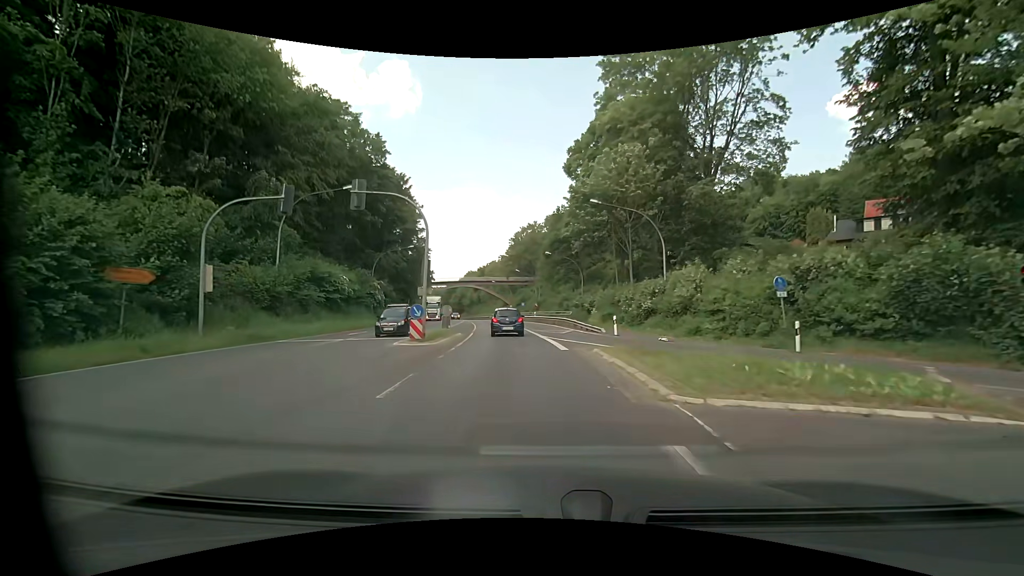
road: primary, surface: asphalt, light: Day
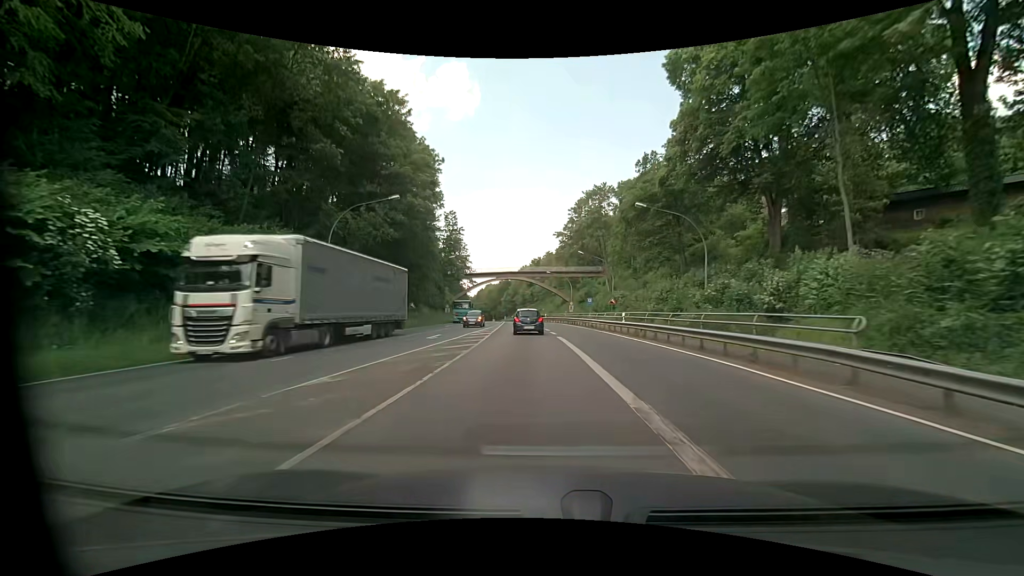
(-2.2, +32.0) m; -7°
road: primary_link
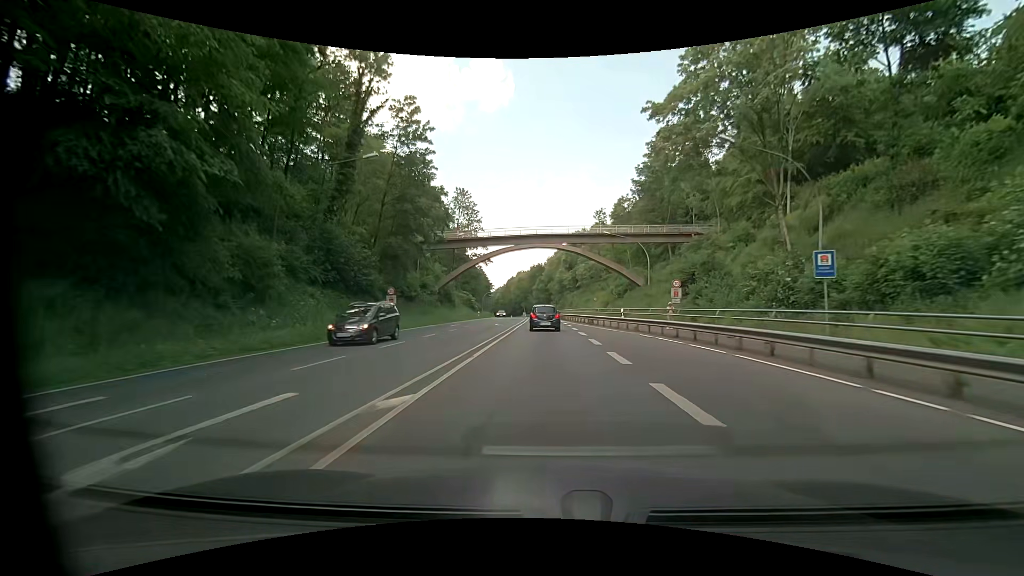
(-1.8, +47.3) m; -4°
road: primary
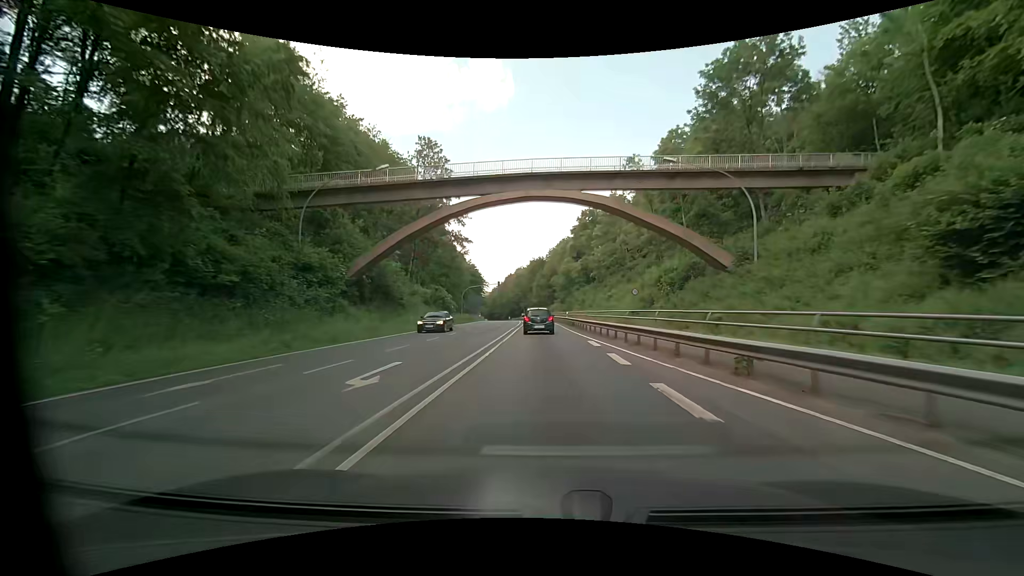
(+0.2, +30.2) m; 0°
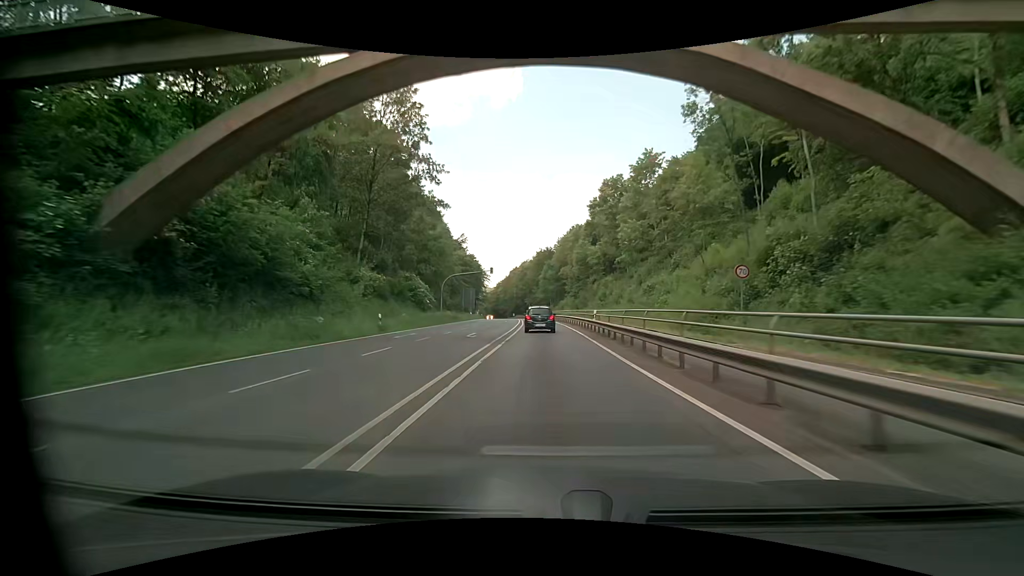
(0.0, +21.0) m; -1°
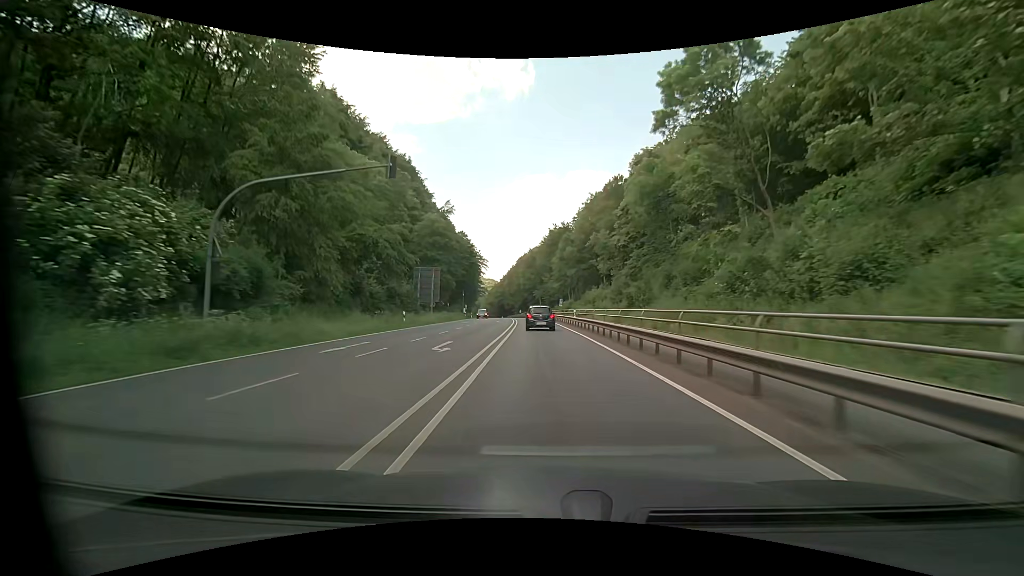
(-0.6, +43.4) m; -2°
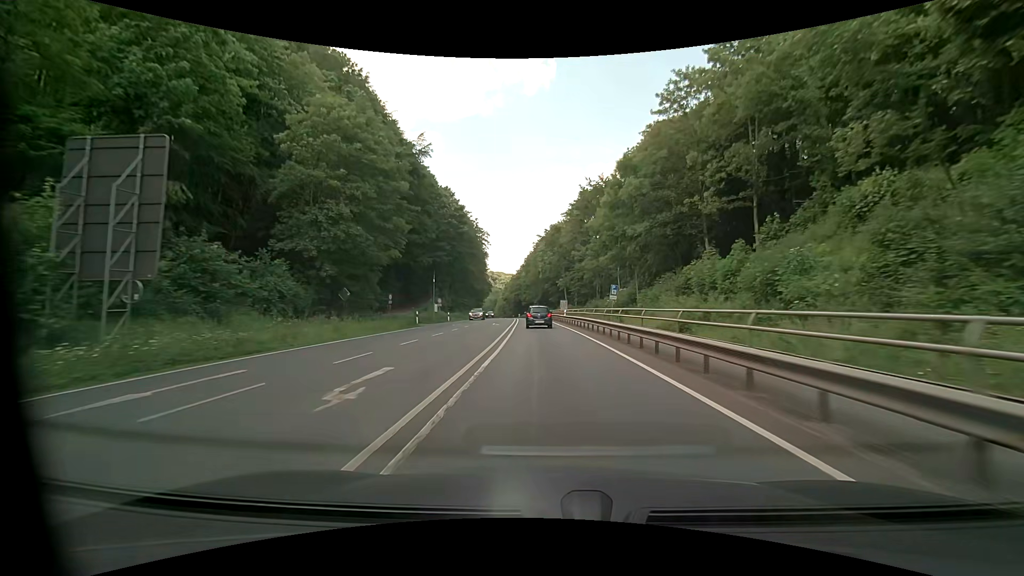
(-0.5, +43.7) m; -2°
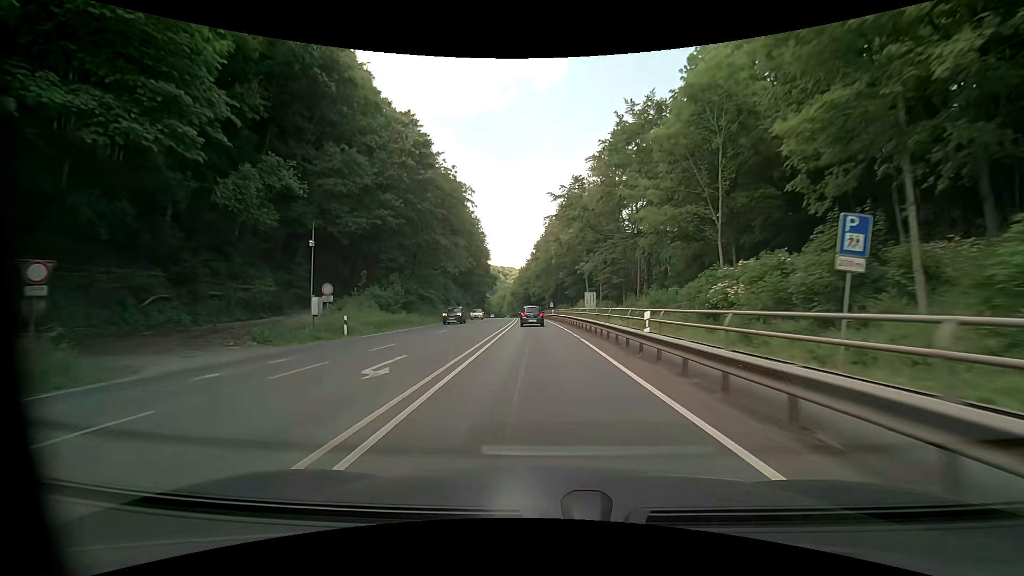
(-0.3, +32.4) m; -1°
(0, +10) (0, +20) (-1, +30) (-1, +40) (-1, +50) (-2, +60) (-2, +70) (-3, +80) (-3, +90) (-4, +100) m
